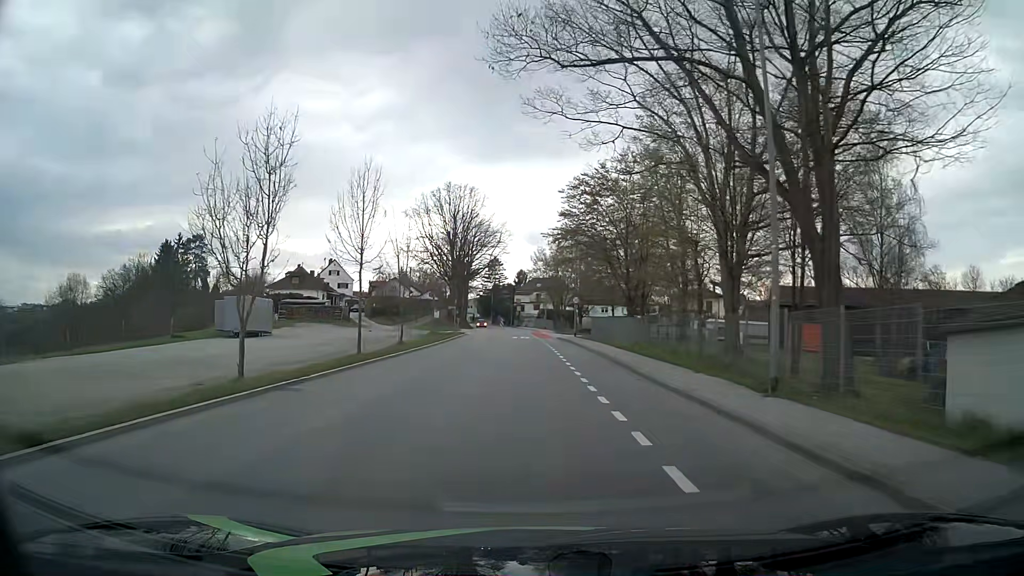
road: tertiary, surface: asphalt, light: Day
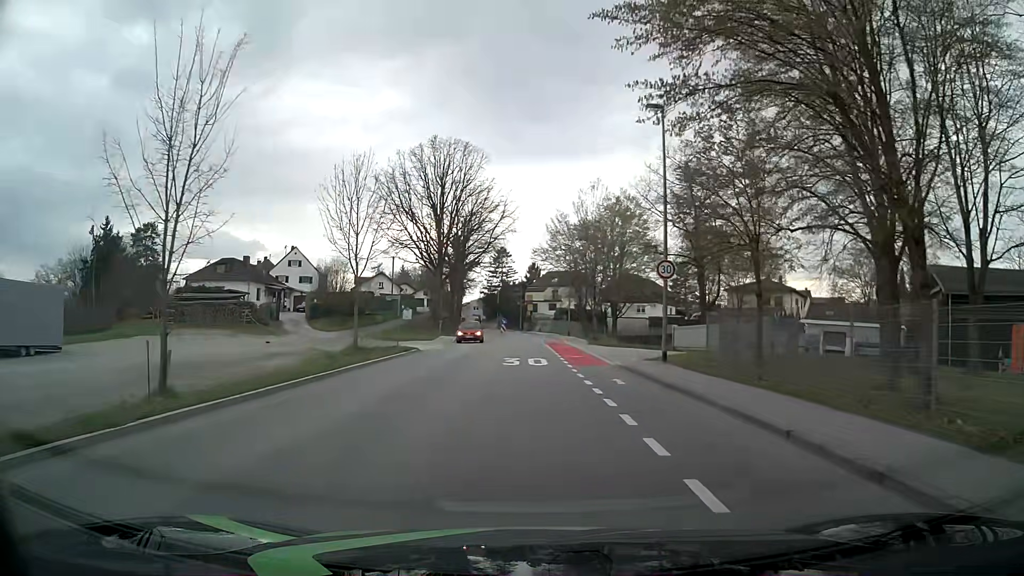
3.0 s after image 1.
(-0.5, +30.4) m; -2°
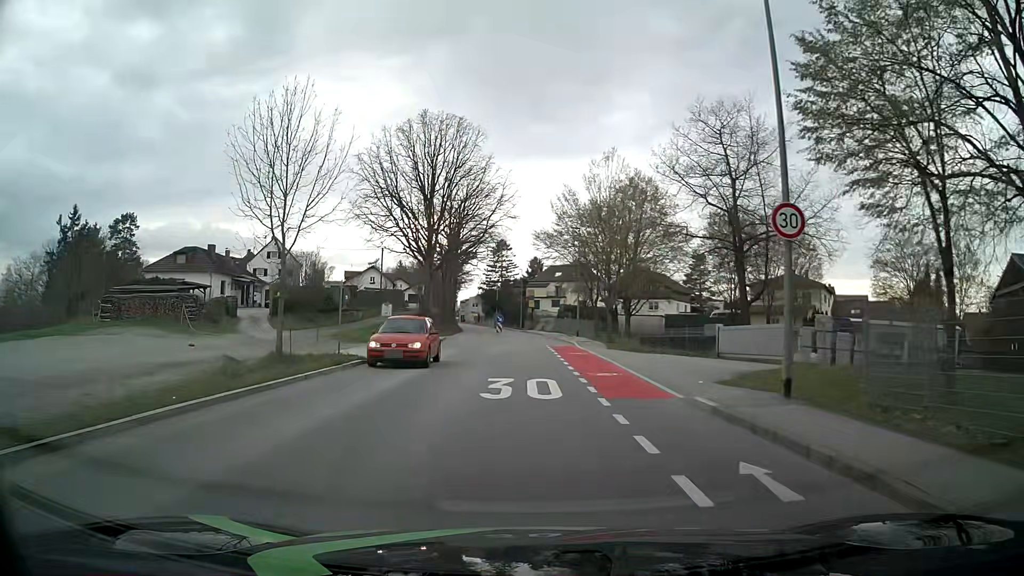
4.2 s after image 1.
(0.0, +9.7) m; 0°
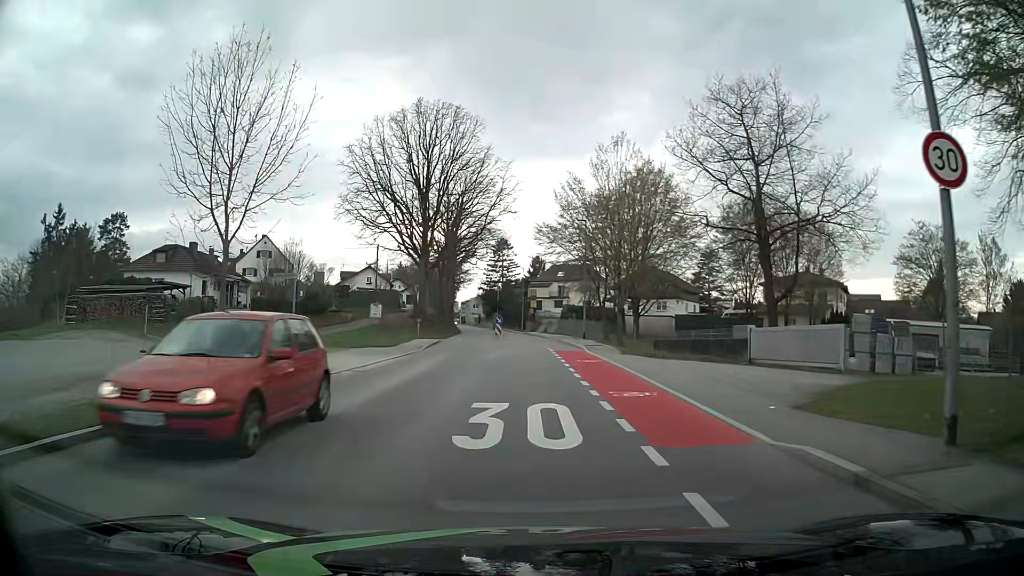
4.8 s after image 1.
(0.0, +4.5) m; 0°
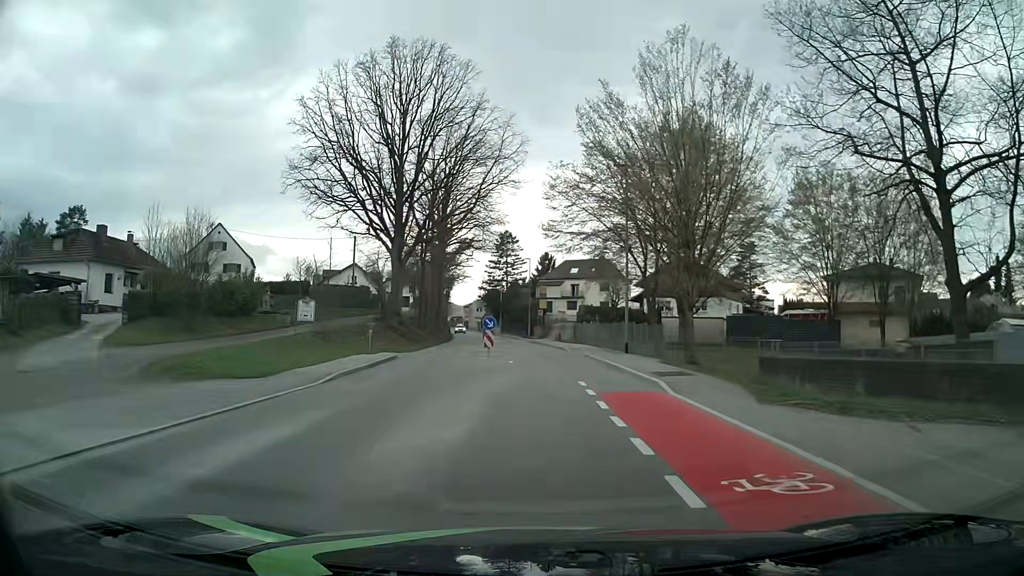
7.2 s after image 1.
(-0.2, +17.6) m; -1°
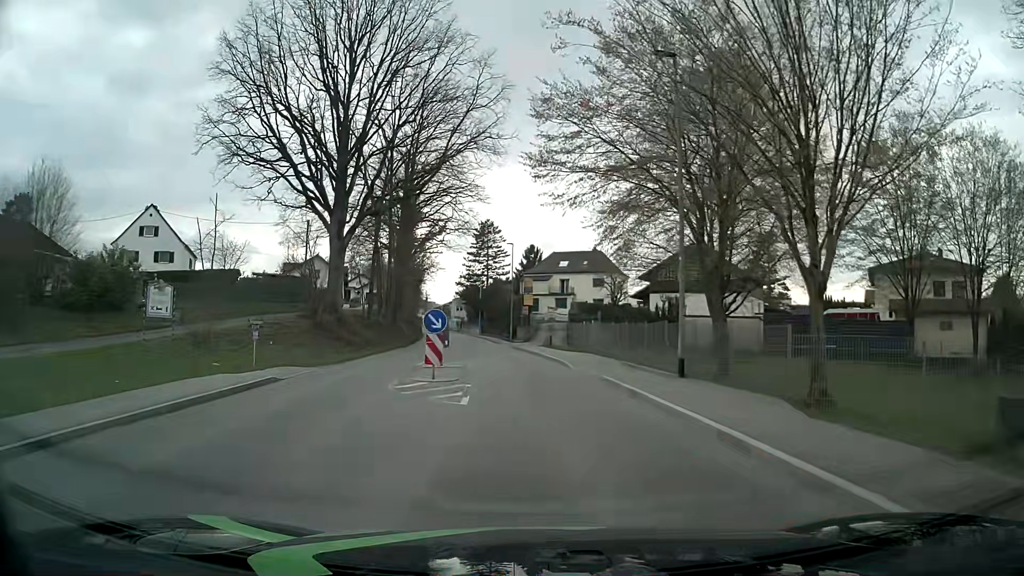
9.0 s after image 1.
(0.0, +13.1) m; +1°
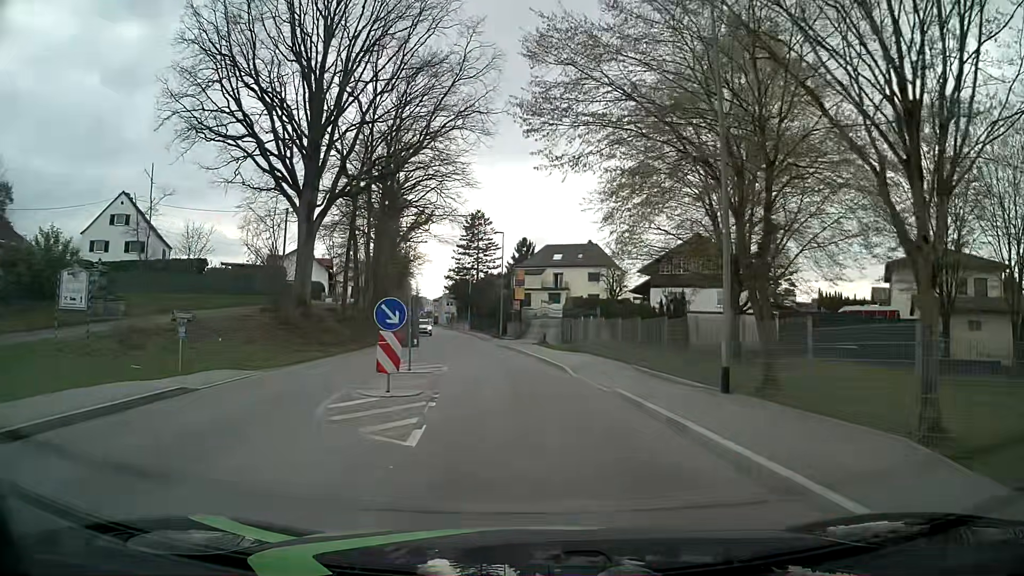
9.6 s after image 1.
(+0.1, +4.4) m; +1°
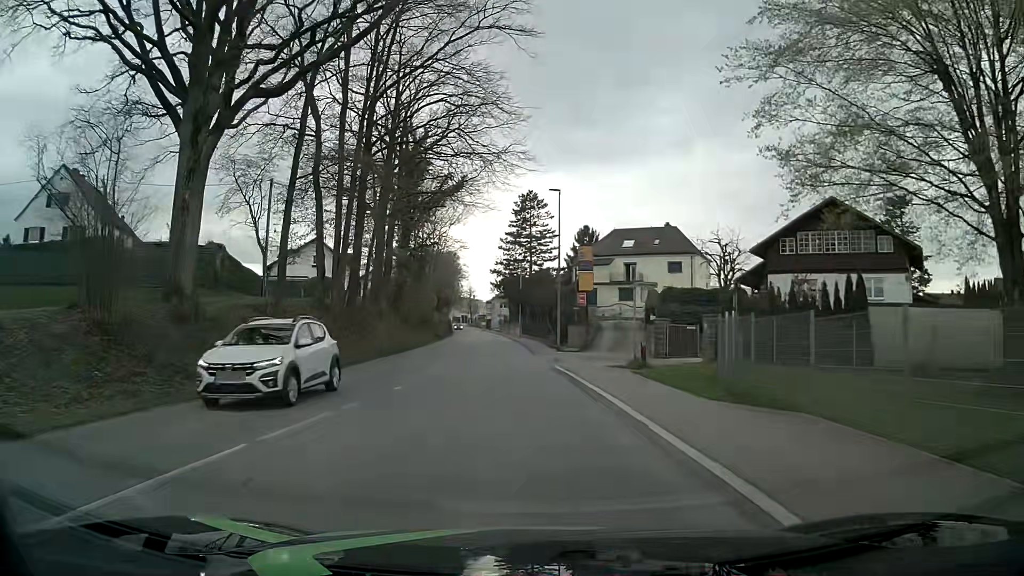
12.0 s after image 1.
(-0.5, +17.8) m; -5°
(0, +10) (-1, +20) (-1, +30) (-2, +40) (-2, +50) (-3, +60) (-3, +70) (-4, +80) (-5, +90) (-6, +100) m
